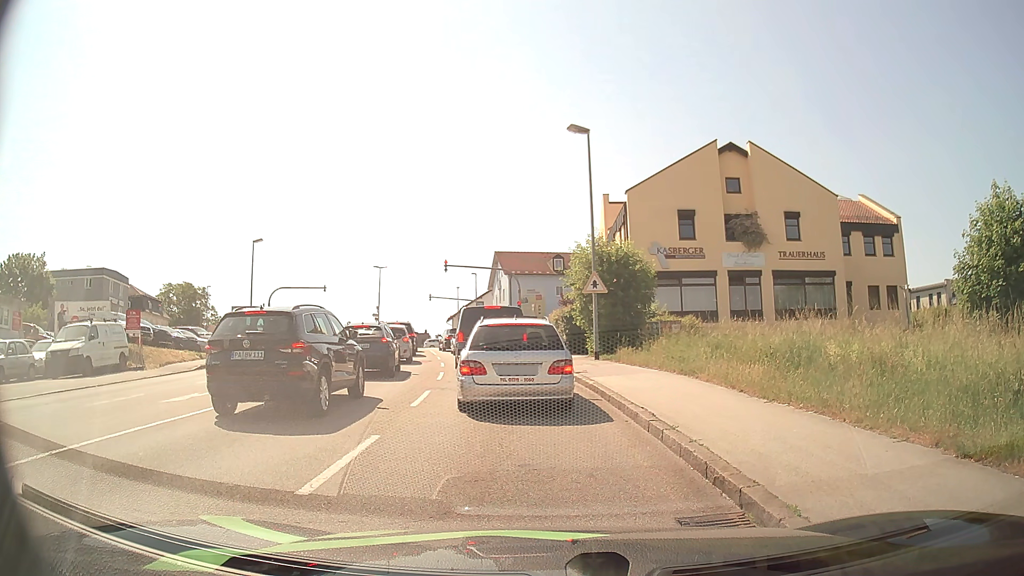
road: tertiary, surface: asphalt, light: Day
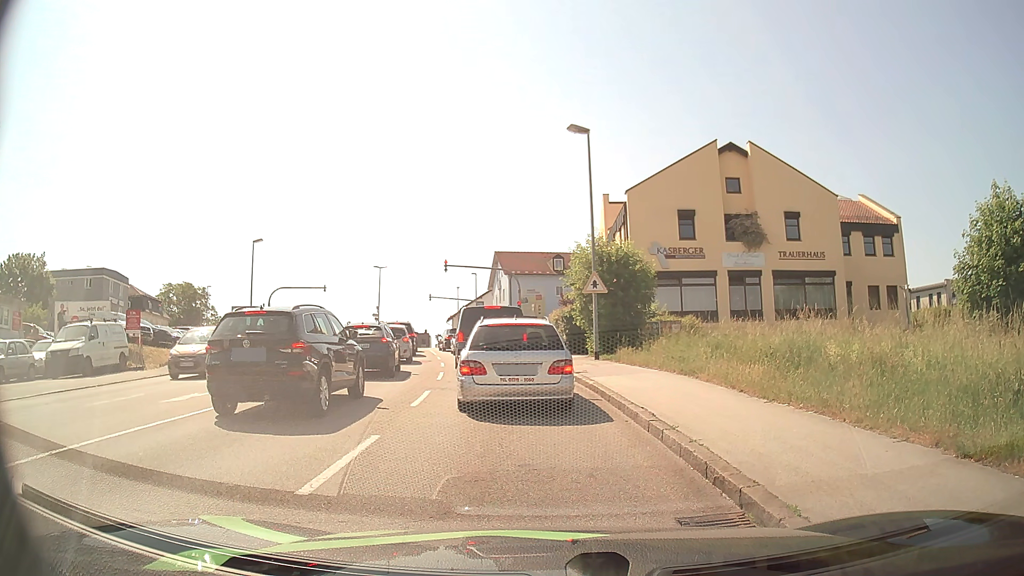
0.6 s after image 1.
(0.0, 0.0) m; 0°
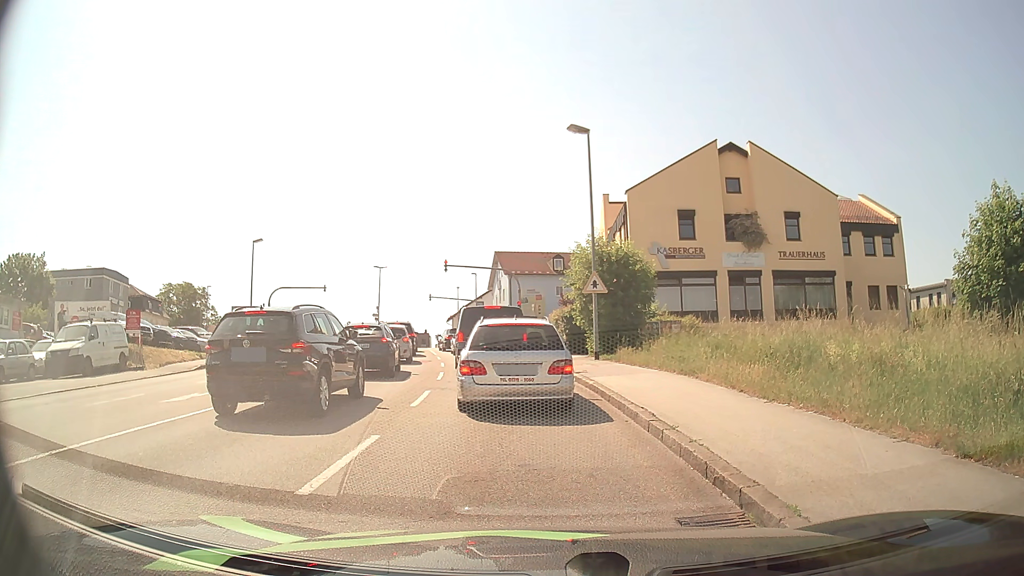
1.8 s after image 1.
(0.0, 0.0) m; 0°
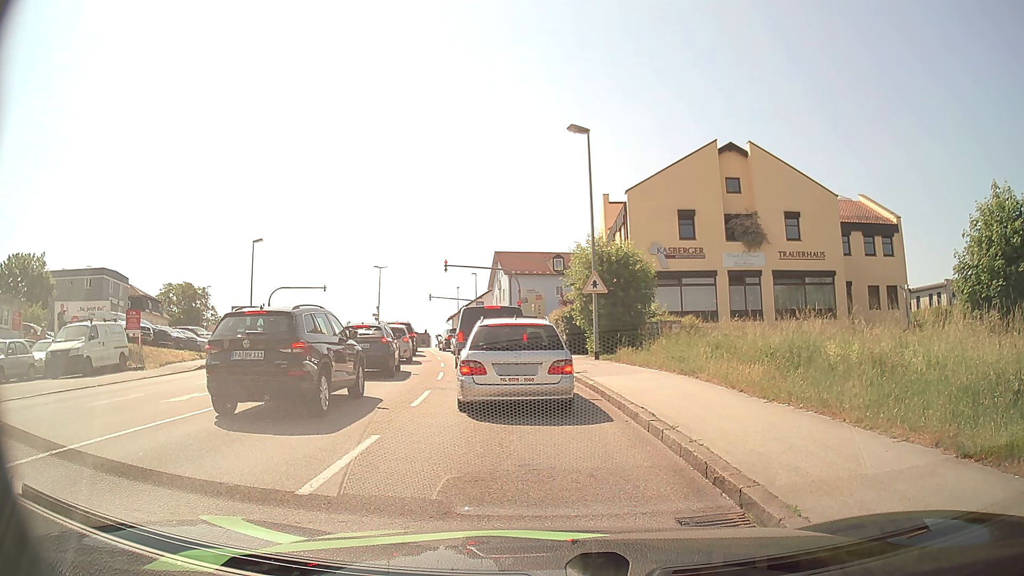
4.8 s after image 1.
(0.0, 0.0) m; 0°
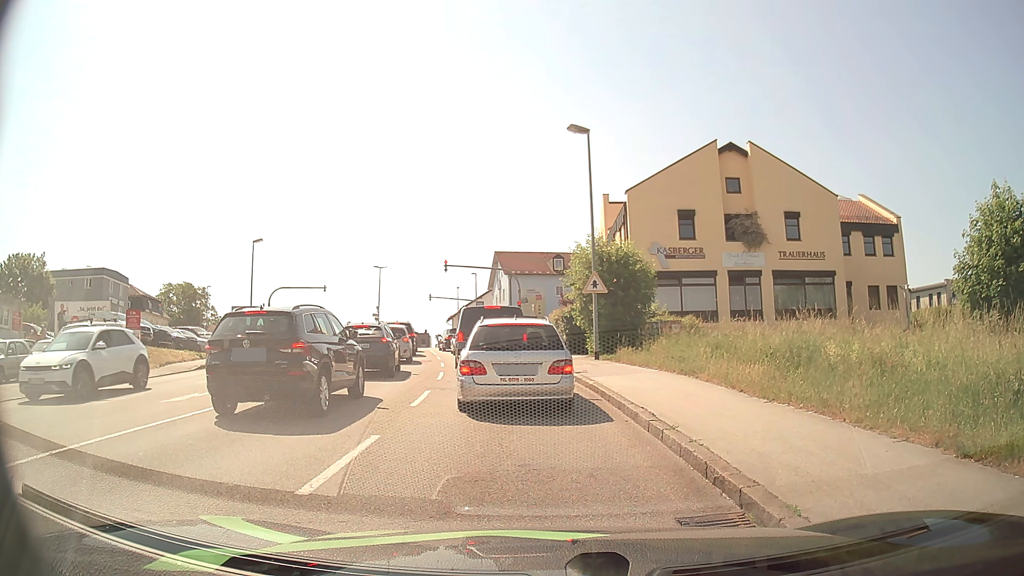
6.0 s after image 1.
(0.0, 0.0) m; 0°
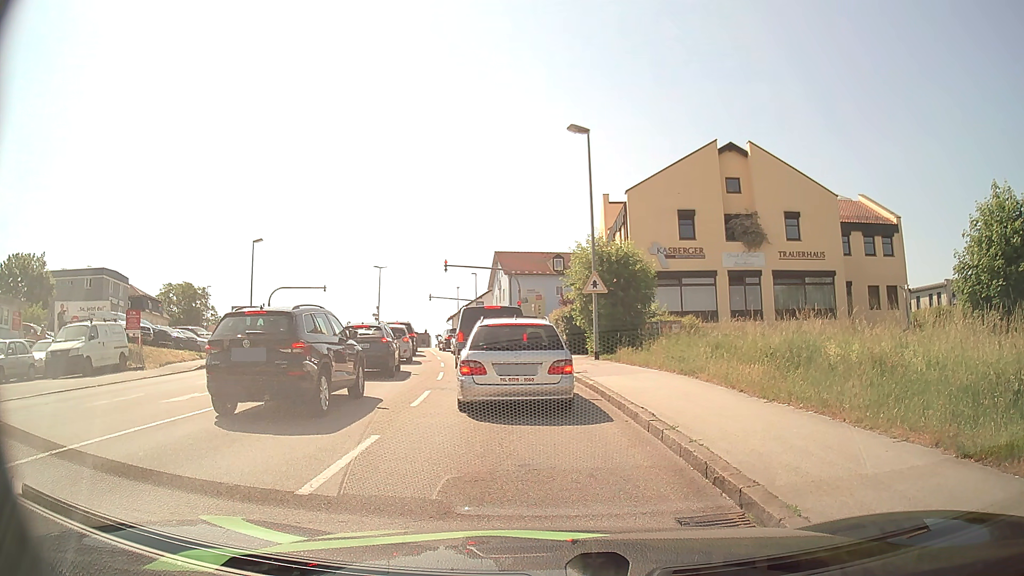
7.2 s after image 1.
(0.0, 0.0) m; 0°
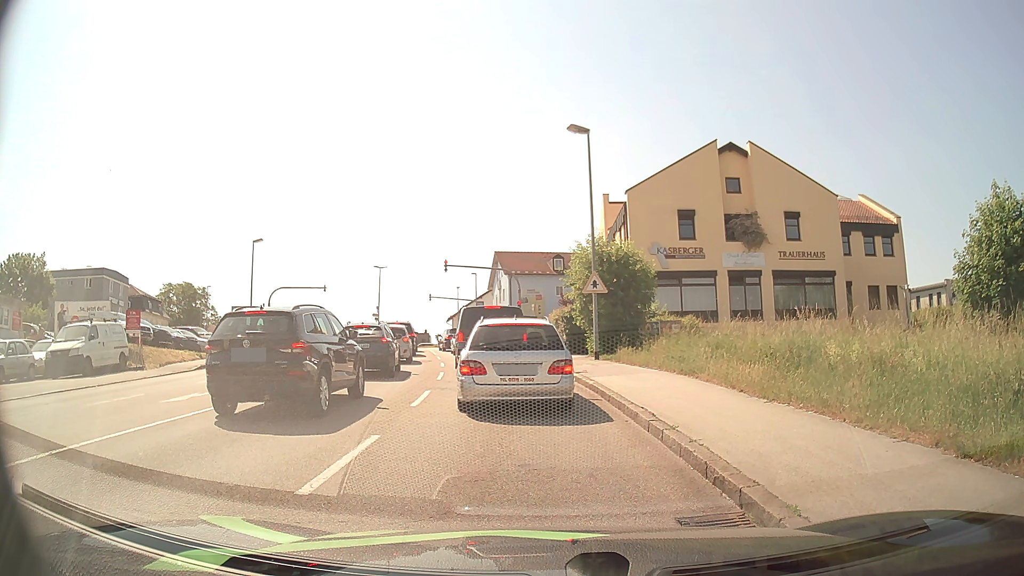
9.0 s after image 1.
(0.0, 0.0) m; 0°
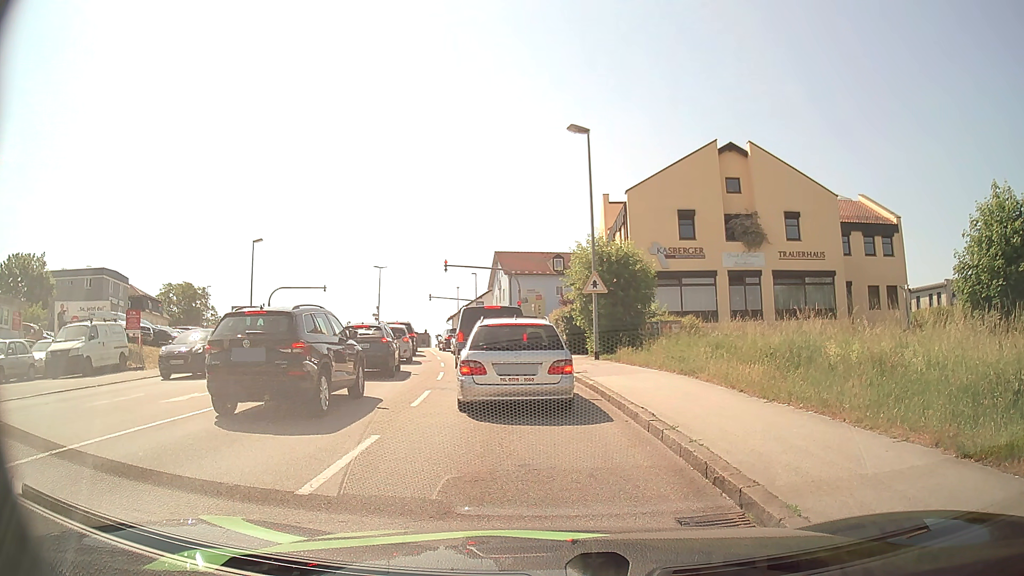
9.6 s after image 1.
(0.0, 0.0) m; 0°
